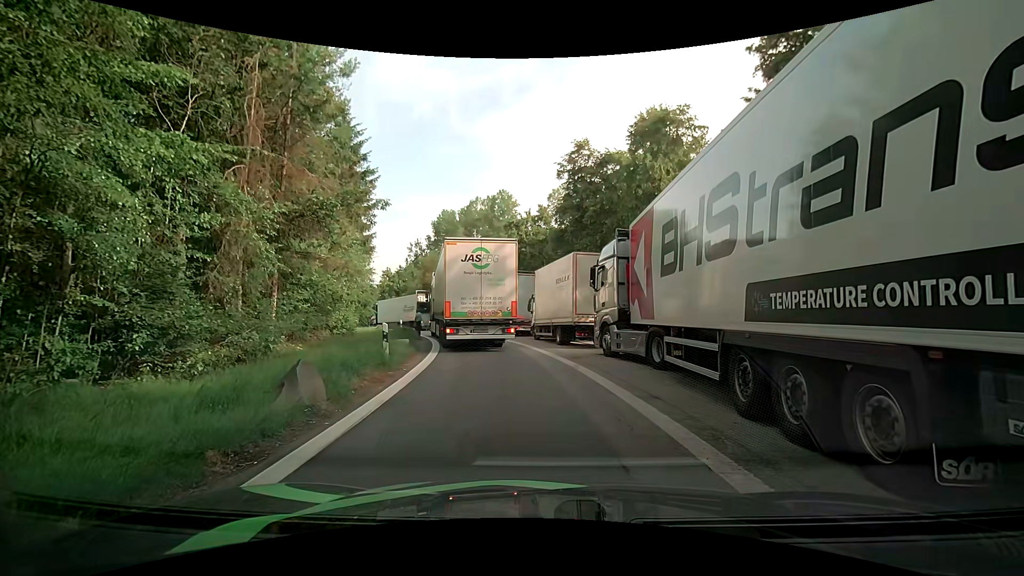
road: service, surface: asphalt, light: Day
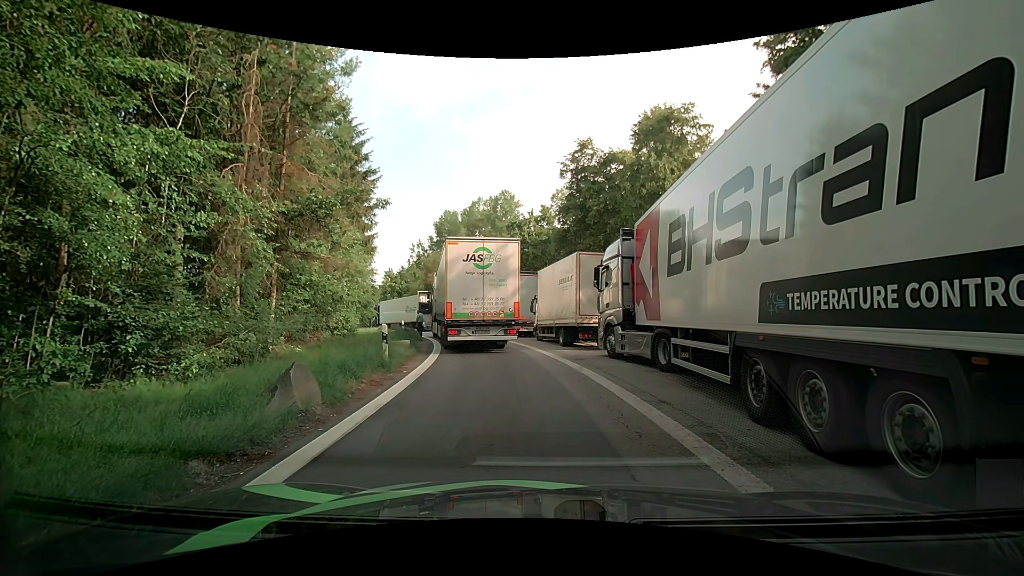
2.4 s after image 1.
(0.0, +0.3) m; 0°
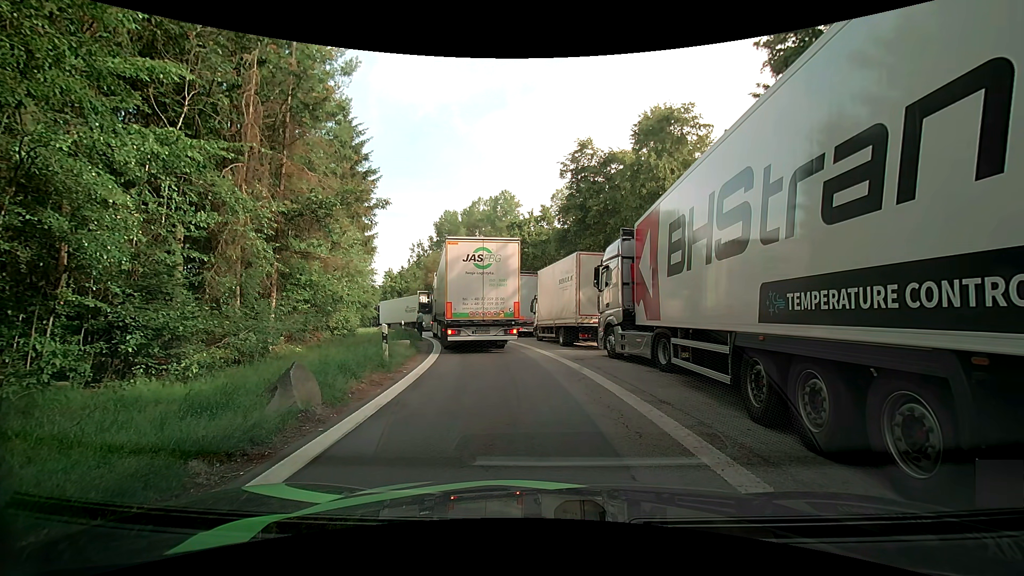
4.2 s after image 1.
(0.0, 0.0) m; 0°
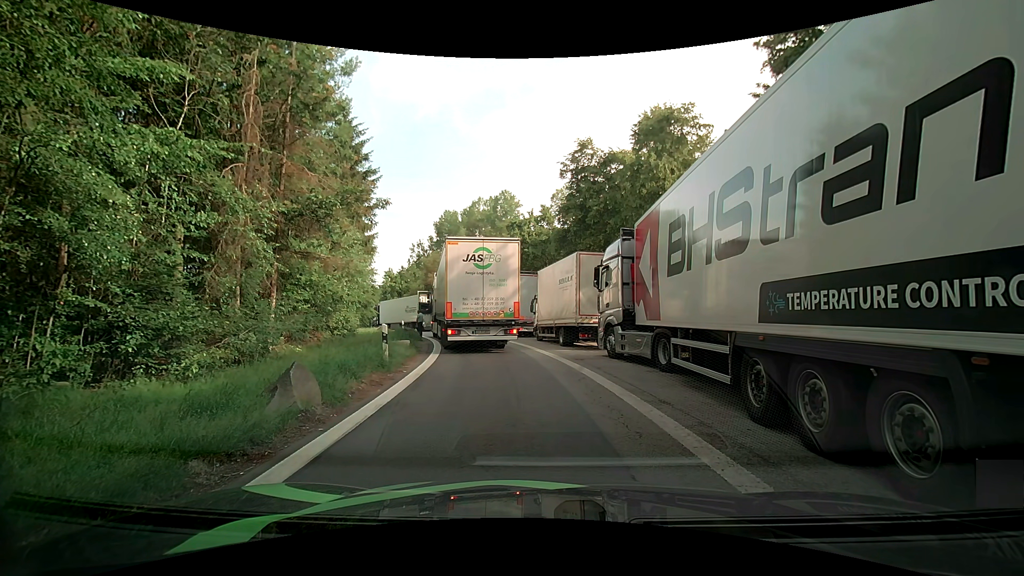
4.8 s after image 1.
(0.0, 0.0) m; 0°
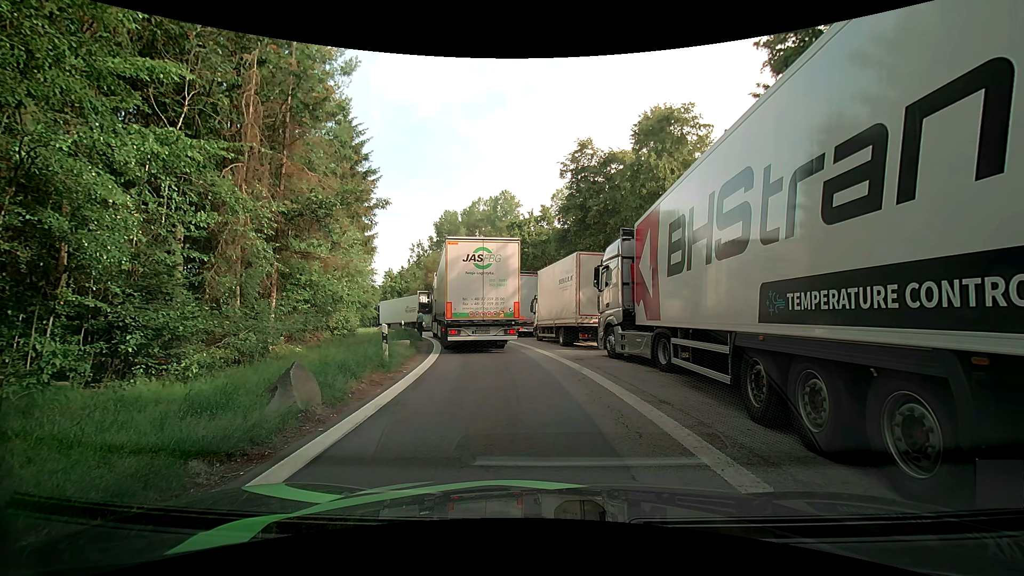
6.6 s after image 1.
(0.0, 0.0) m; 0°
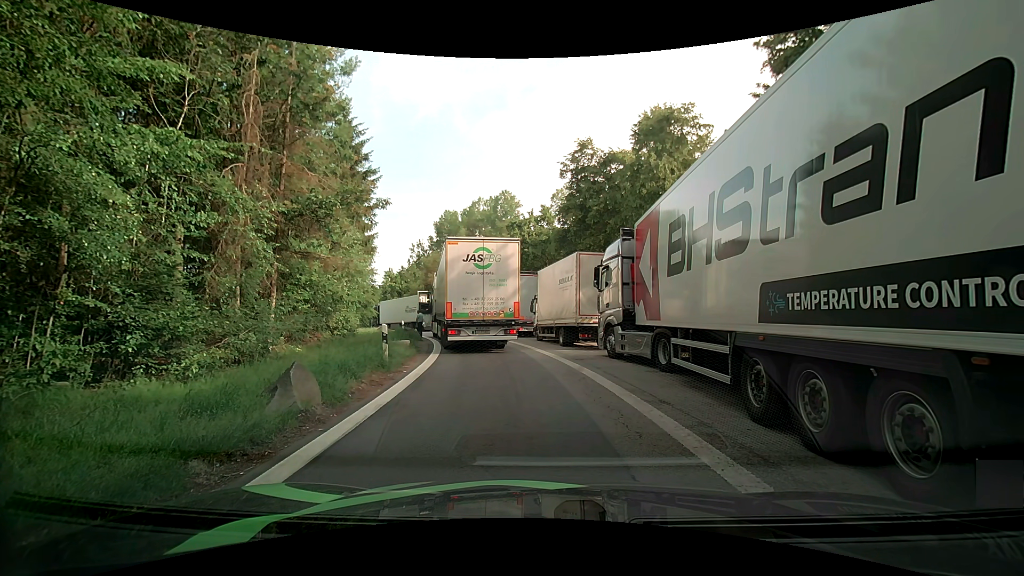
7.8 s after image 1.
(0.0, 0.0) m; 0°
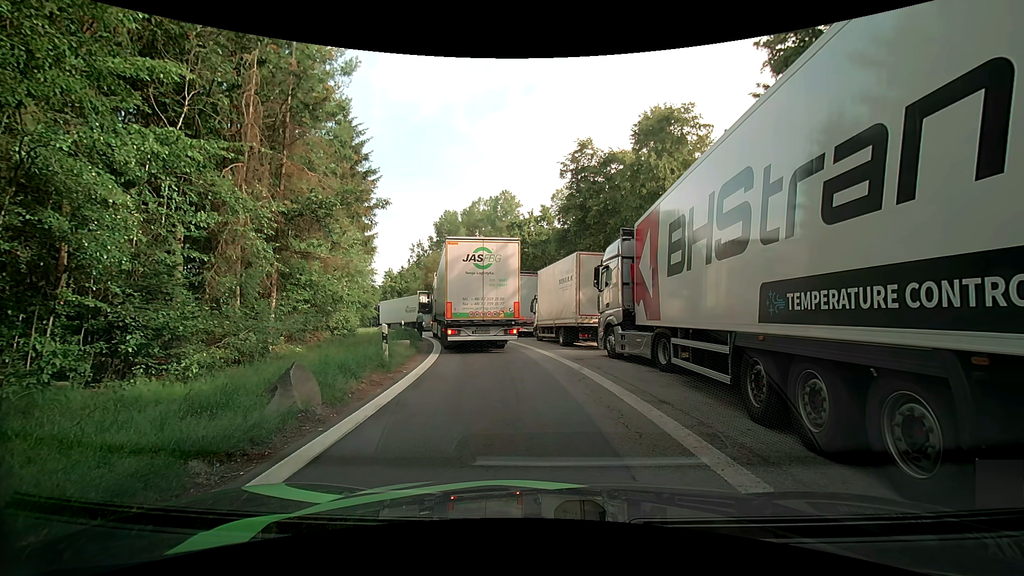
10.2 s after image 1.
(0.0, 0.0) m; 0°
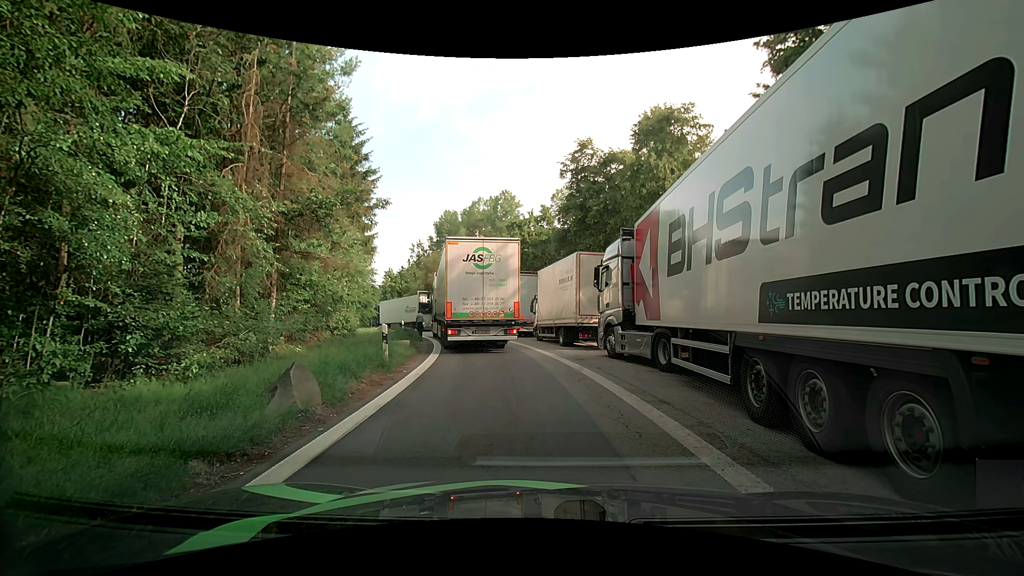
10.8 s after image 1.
(0.0, 0.0) m; 0°
